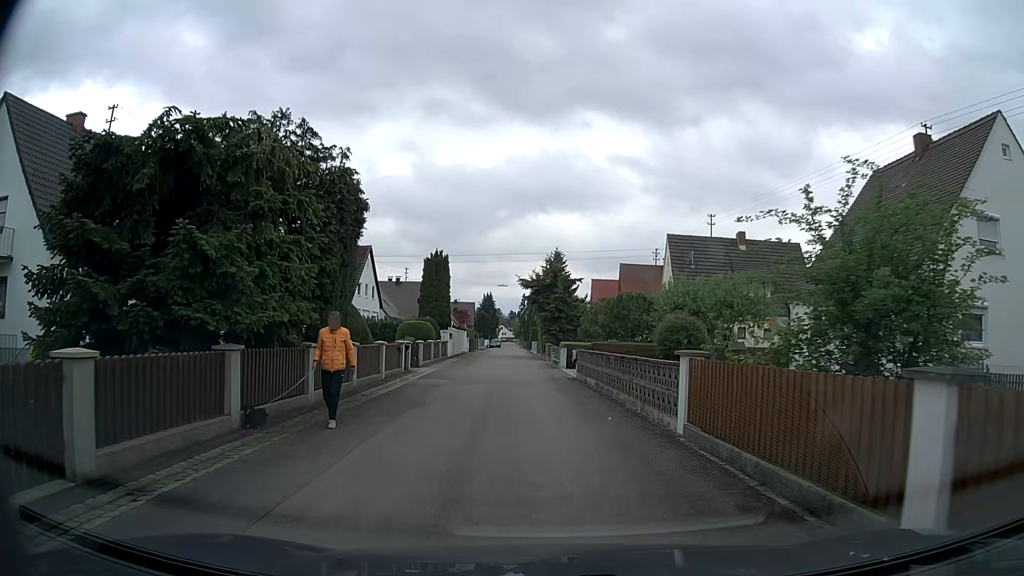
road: residential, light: Day
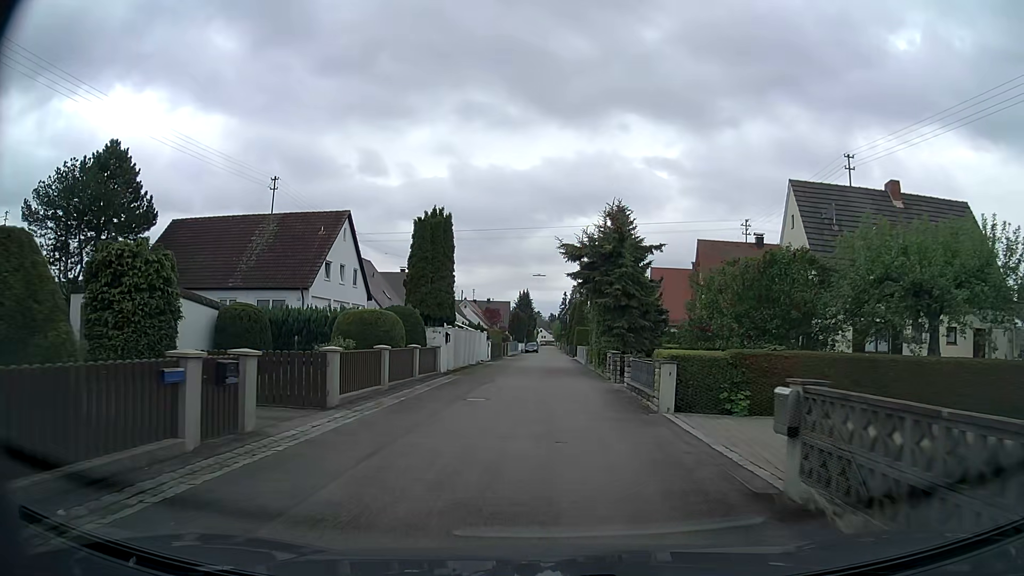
(-0.6, +18.3) m; -3°
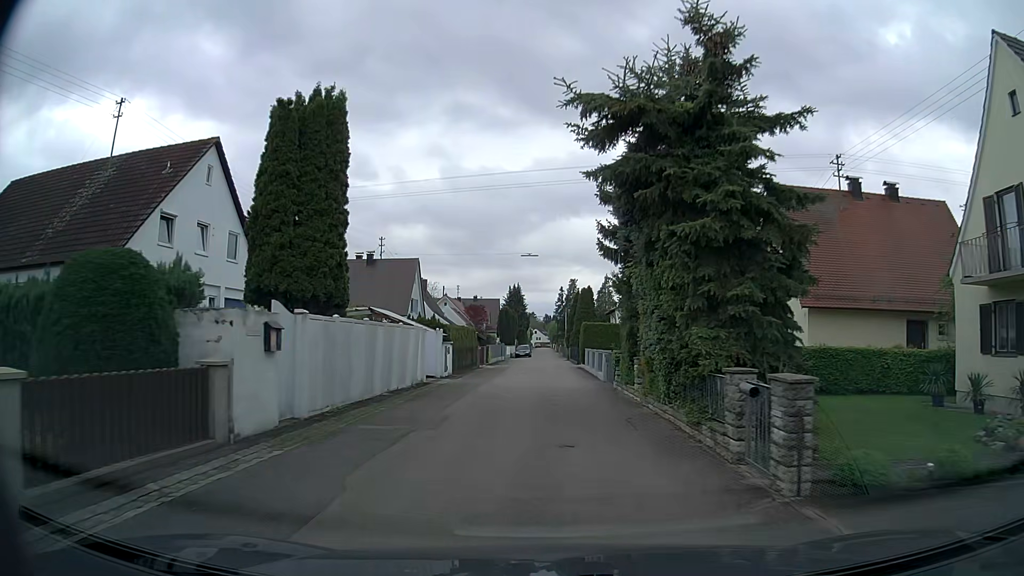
(+0.1, +17.6) m; +1°
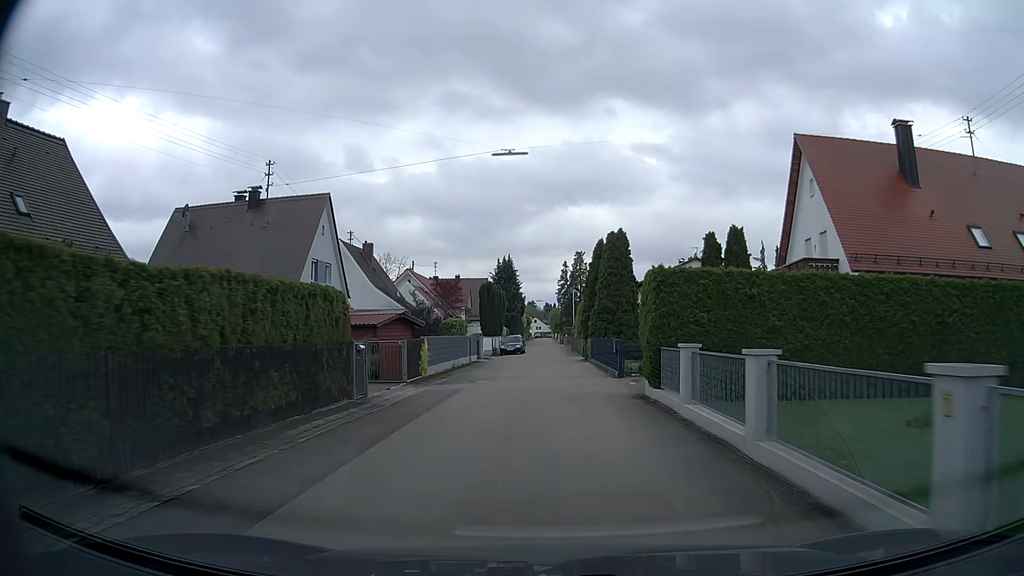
(-0.2, +27.0) m; -1°
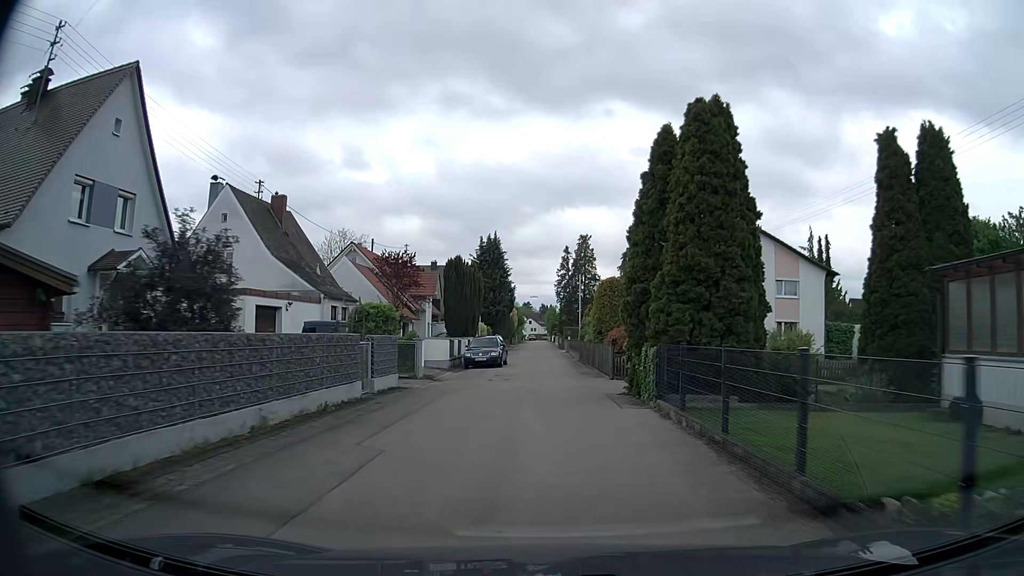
(0.0, +20.3) m; +1°
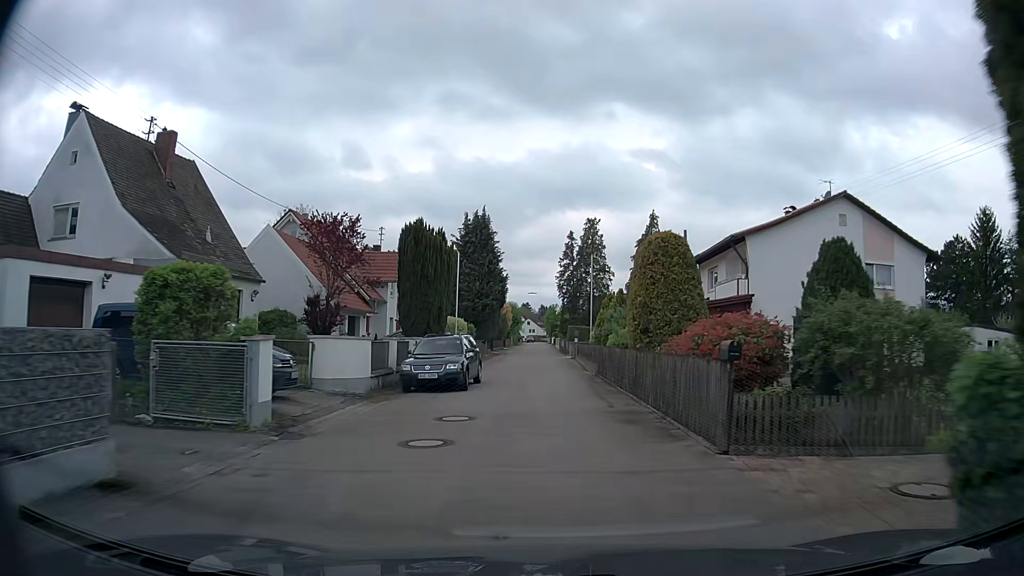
(-0.1, +13.5) m; 0°
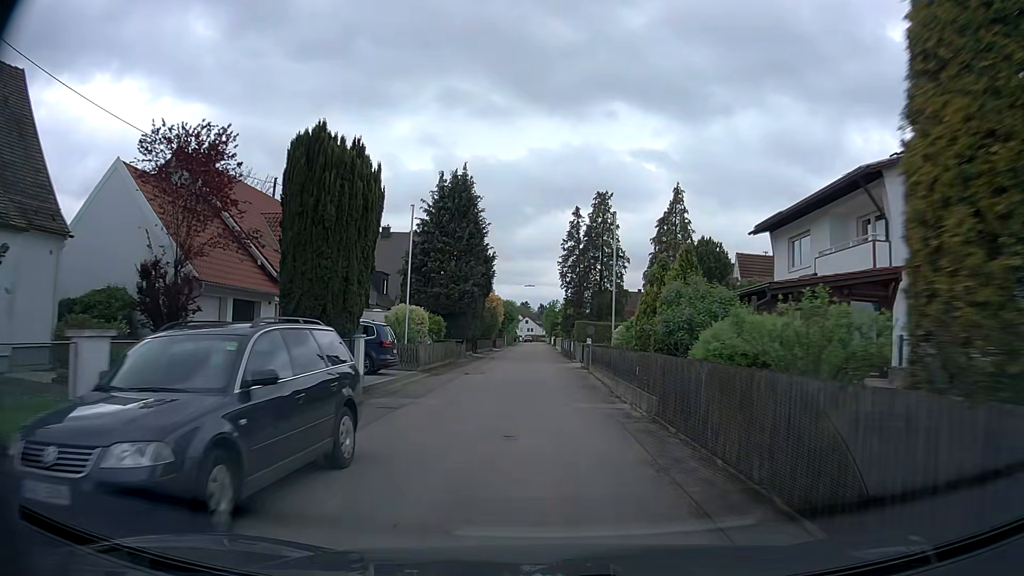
(+0.1, +13.5) m; +1°
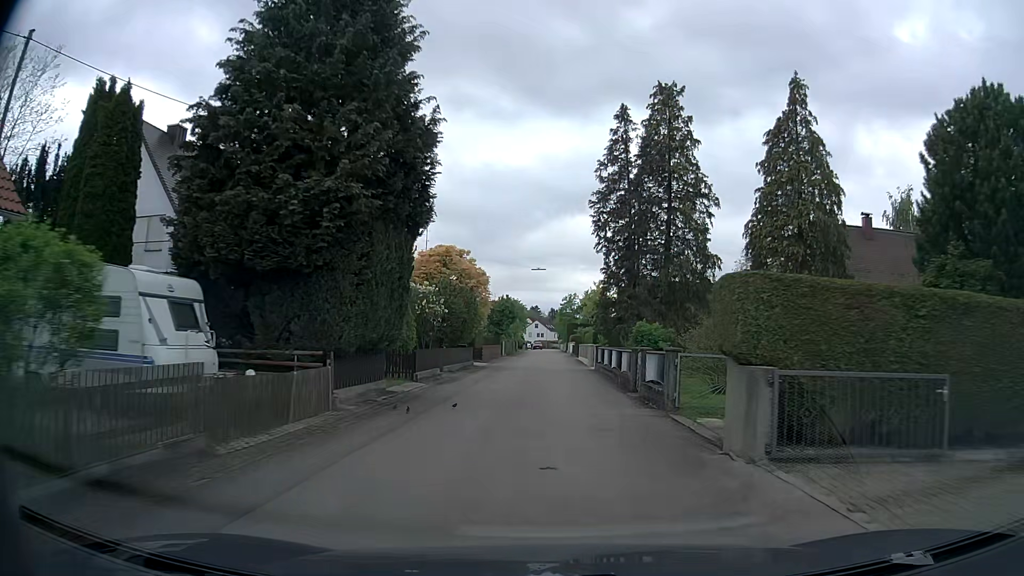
(-0.7, +27.3) m; -1°
(0, +10) (0, +20) (0, +30) (0, +40) (0, +50) (0, +60) (0, +70) (0, +80) (0, +90) (0, +100) m
